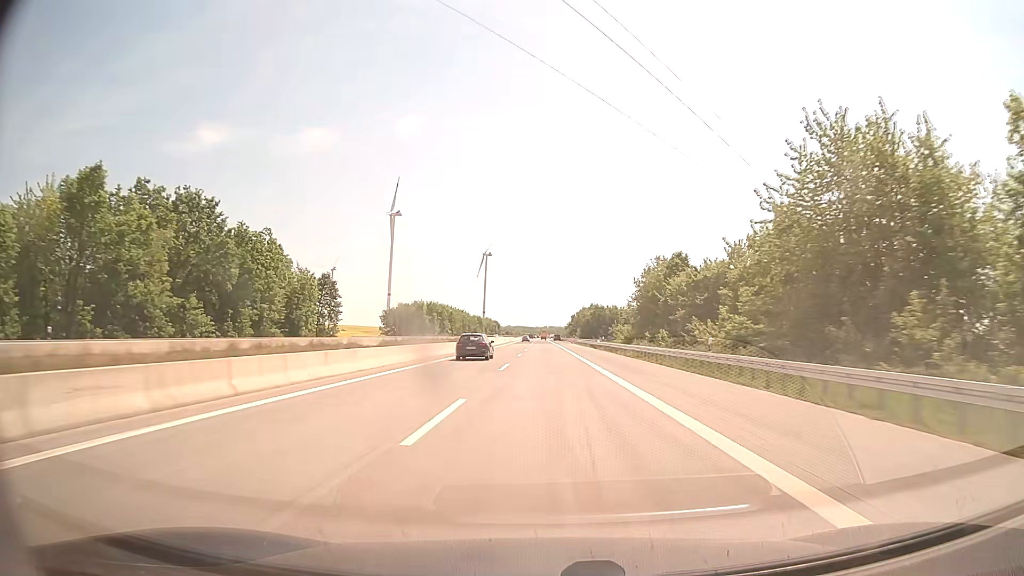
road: motorway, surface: asphalt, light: Day
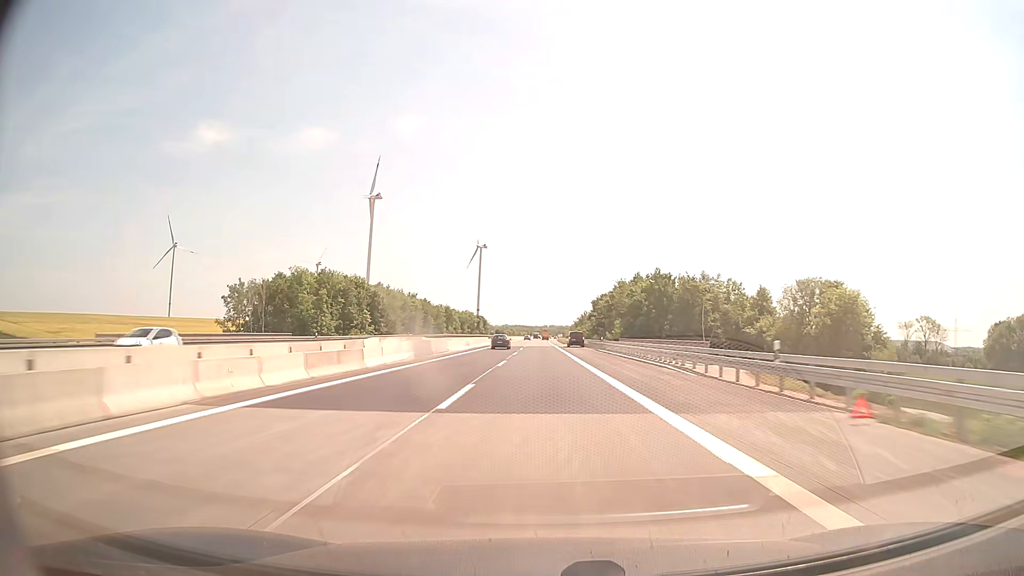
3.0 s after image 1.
(+0.1, +103.8) m; 0°
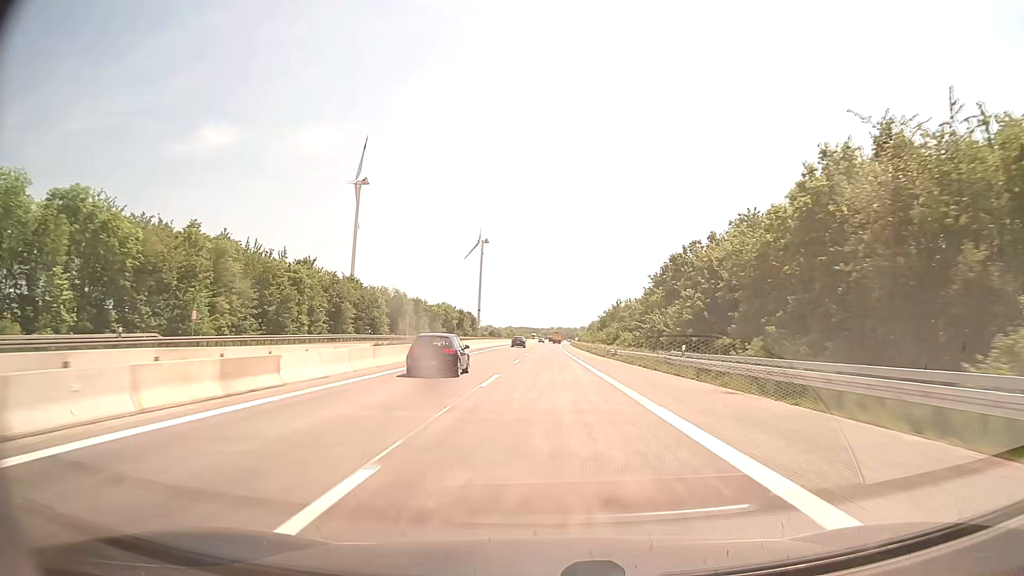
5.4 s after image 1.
(-0.5, +83.1) m; -1°
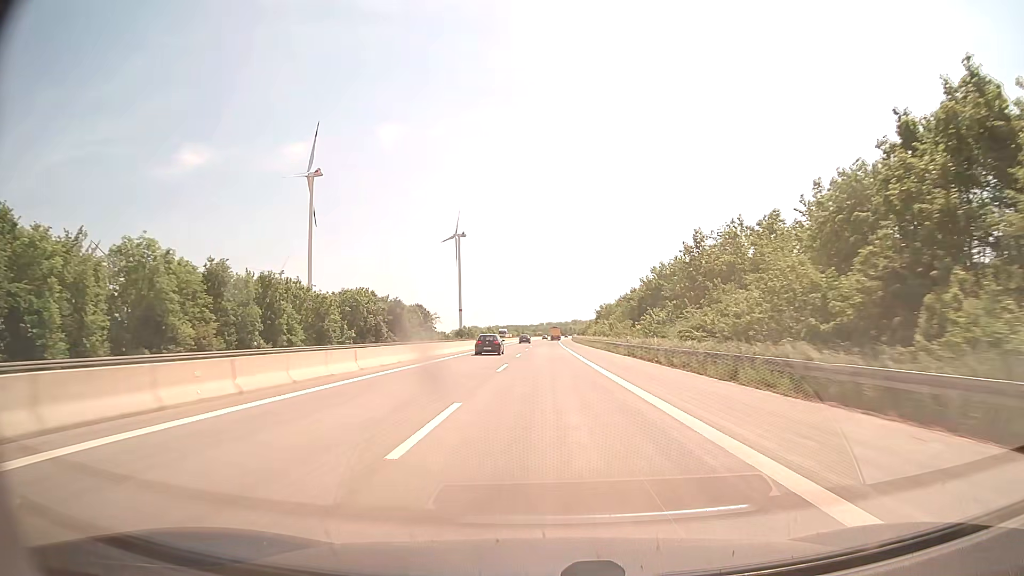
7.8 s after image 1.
(+0.6, +83.1) m; +1°
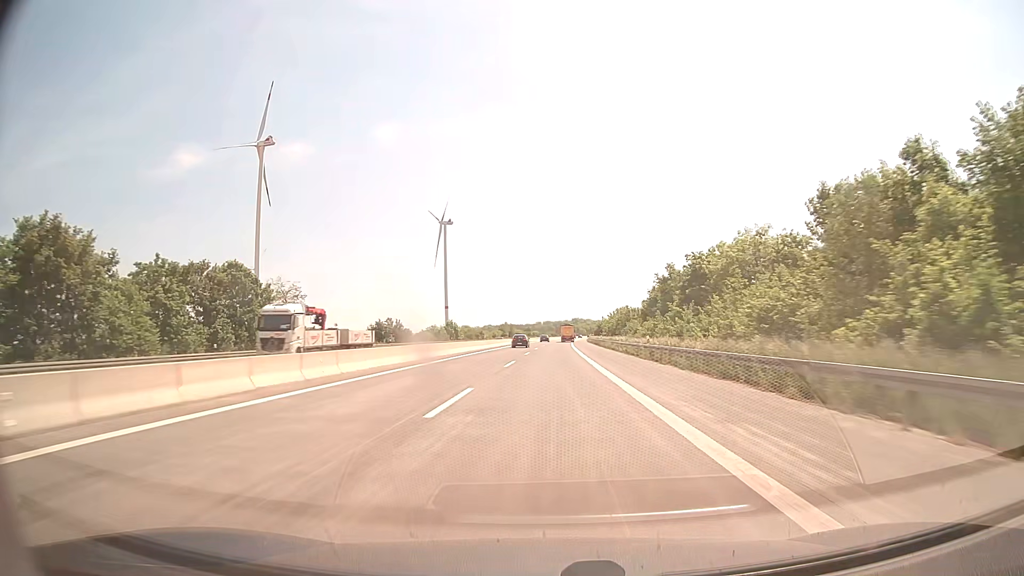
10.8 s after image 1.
(+0.6, +103.9) m; 0°
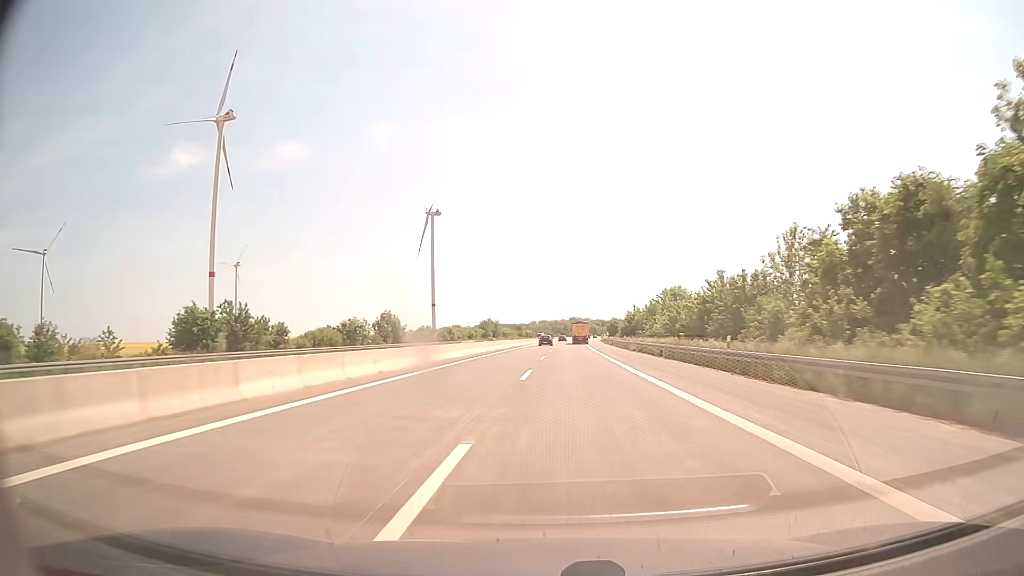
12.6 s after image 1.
(+0.1, +62.4) m; 0°
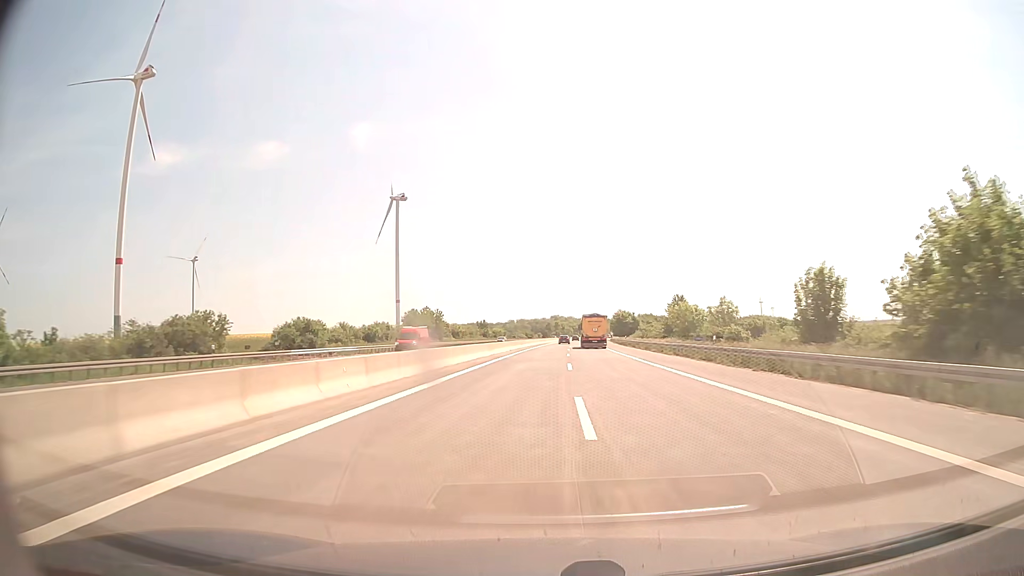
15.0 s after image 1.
(+1.0, +83.3) m; +2°
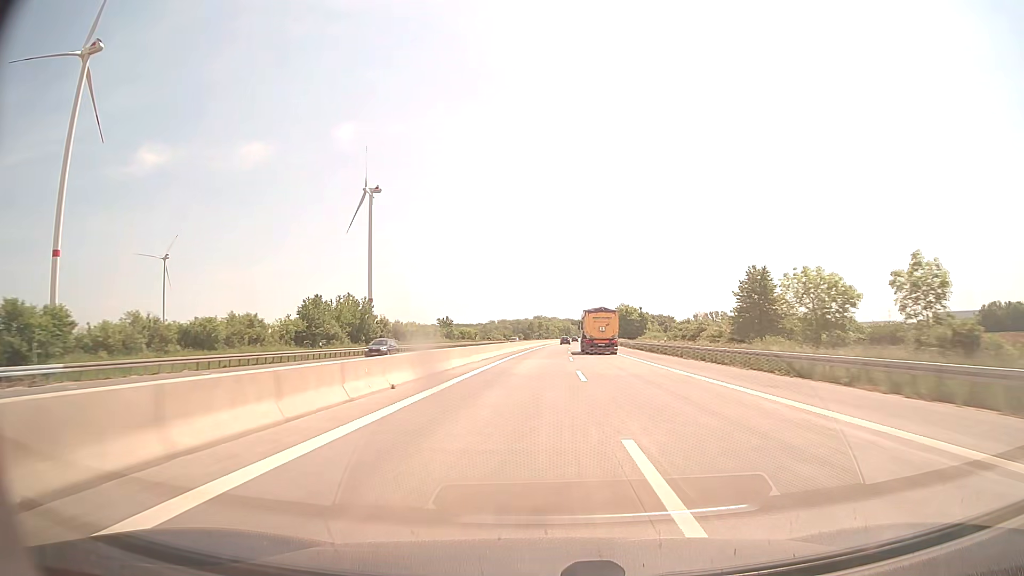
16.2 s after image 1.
(+0.5, +41.7) m; +1°
(0, +10) (0, +20) (0, +30) (0, +40) (+1, +50) (+1, +60) (+1, +70) (+2, +80) (+2, +90) (+3, +100) m
